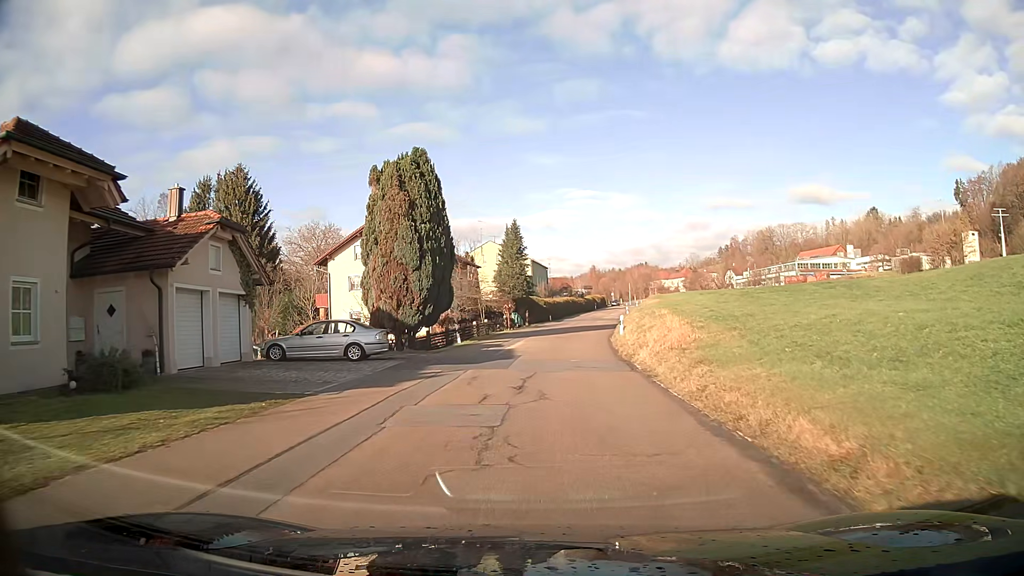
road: tertiary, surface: asphalt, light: Day
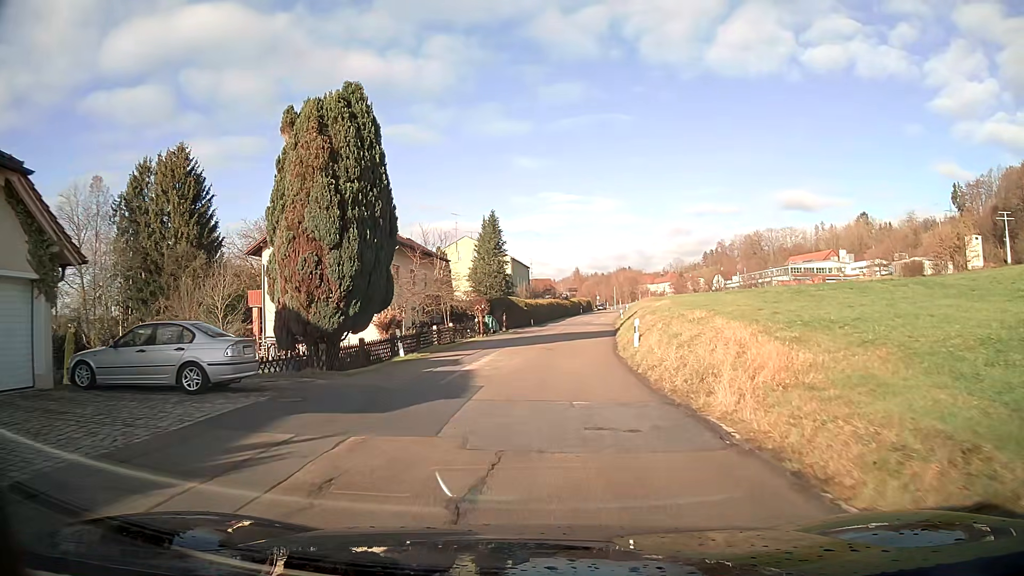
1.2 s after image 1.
(+0.1, +9.9) m; +2°
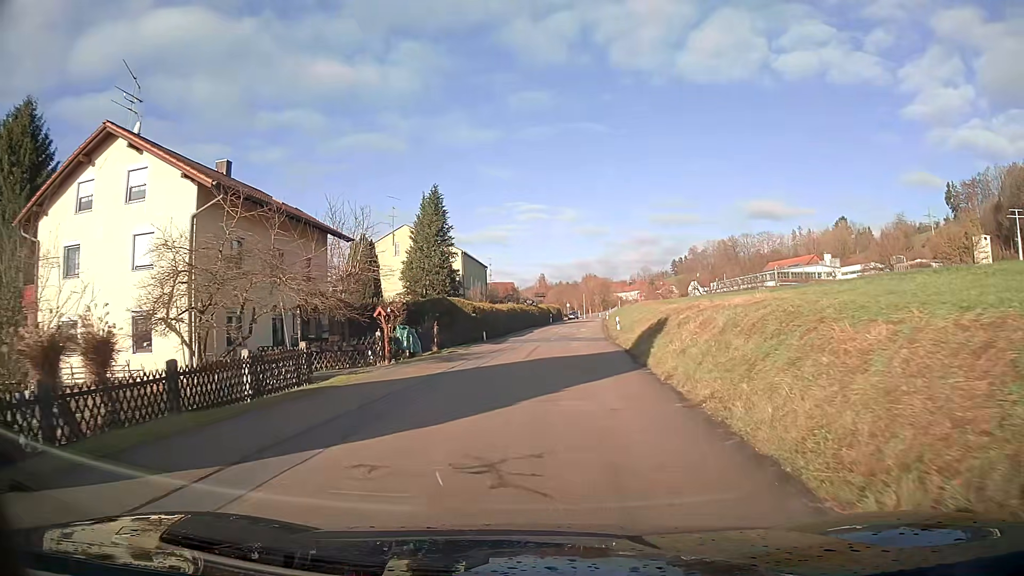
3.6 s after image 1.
(+0.5, +19.6) m; +3°
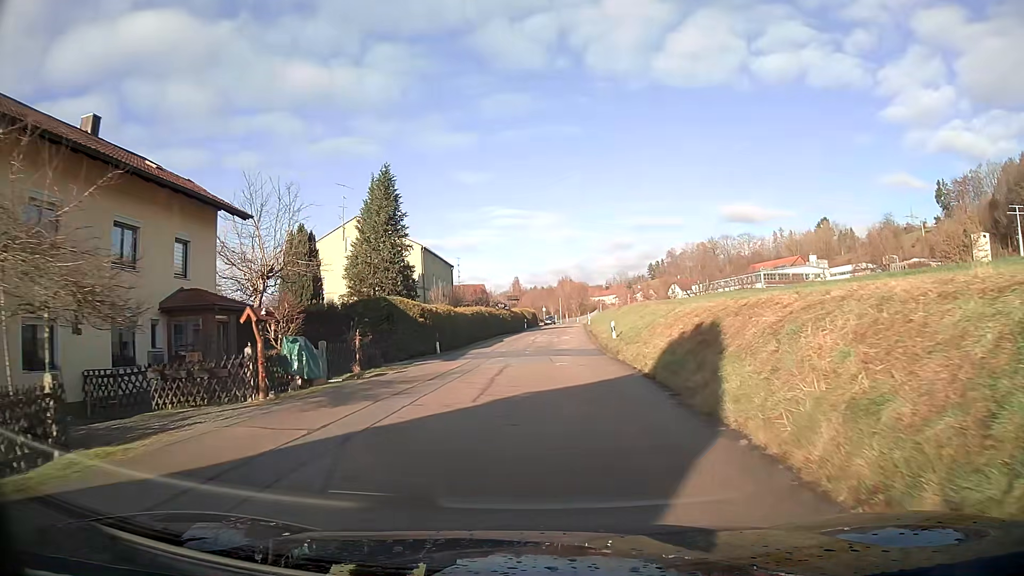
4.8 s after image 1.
(+0.2, +9.7) m; +2°
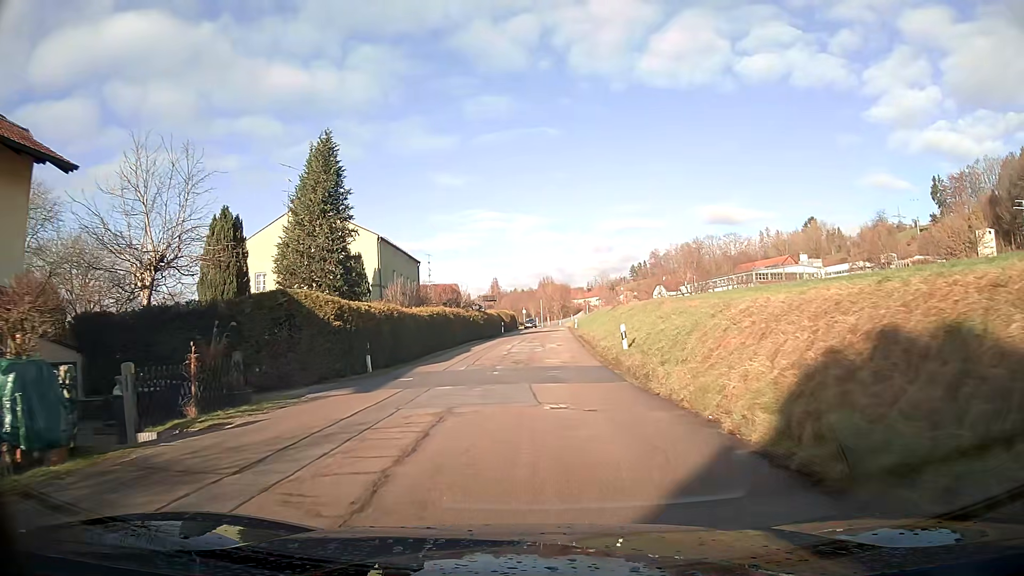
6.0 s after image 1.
(+0.1, +9.7) m; +2°
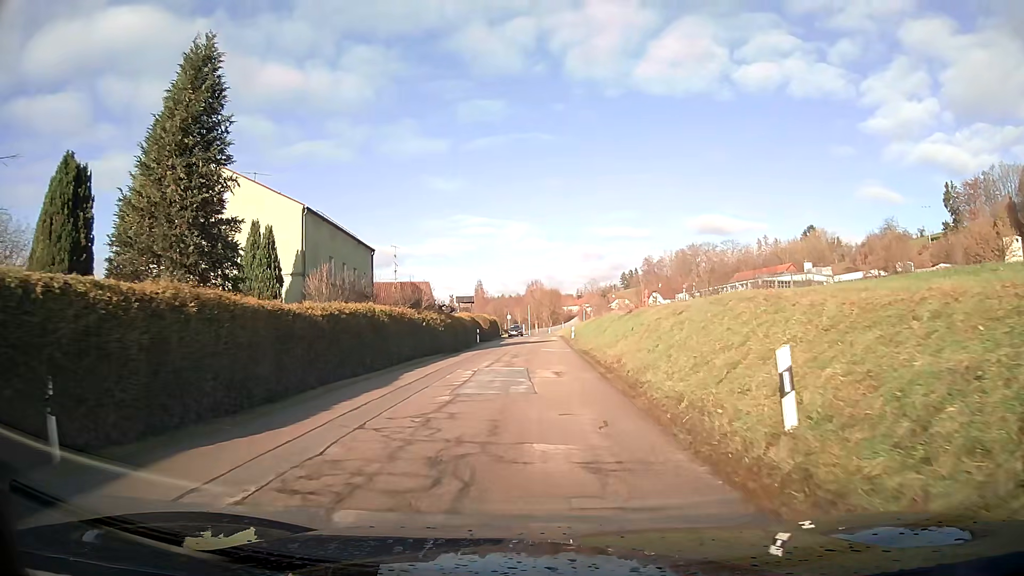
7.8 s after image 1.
(+0.1, +14.6) m; +1°
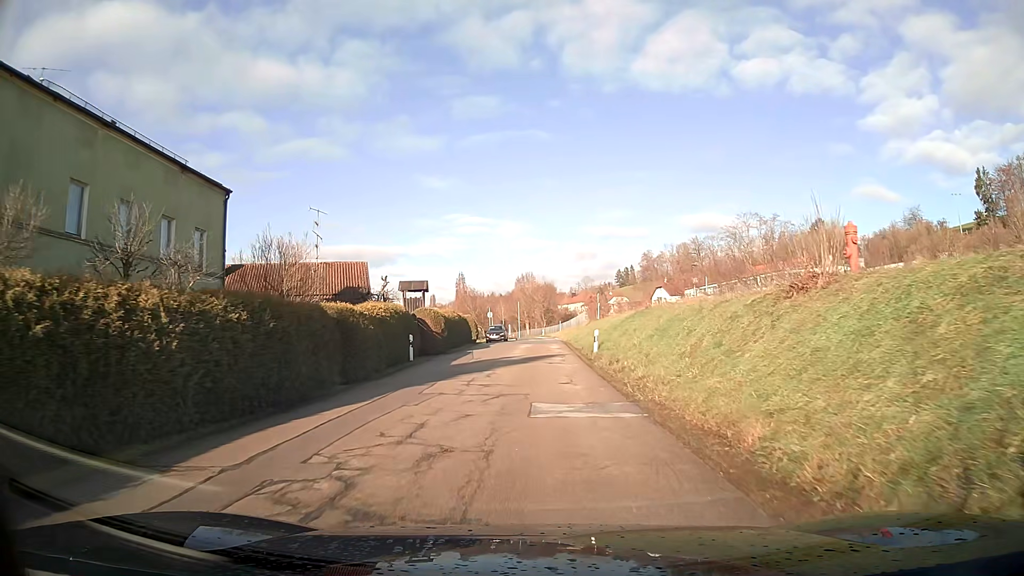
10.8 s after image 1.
(+0.2, +24.4) m; +1°
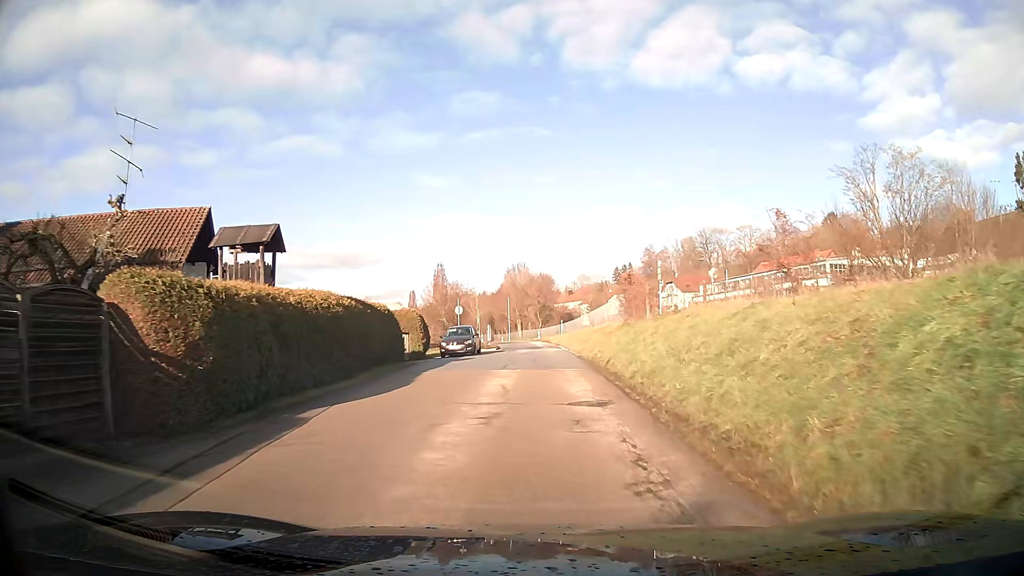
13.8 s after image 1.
(+0.1, +24.7) m; +1°
